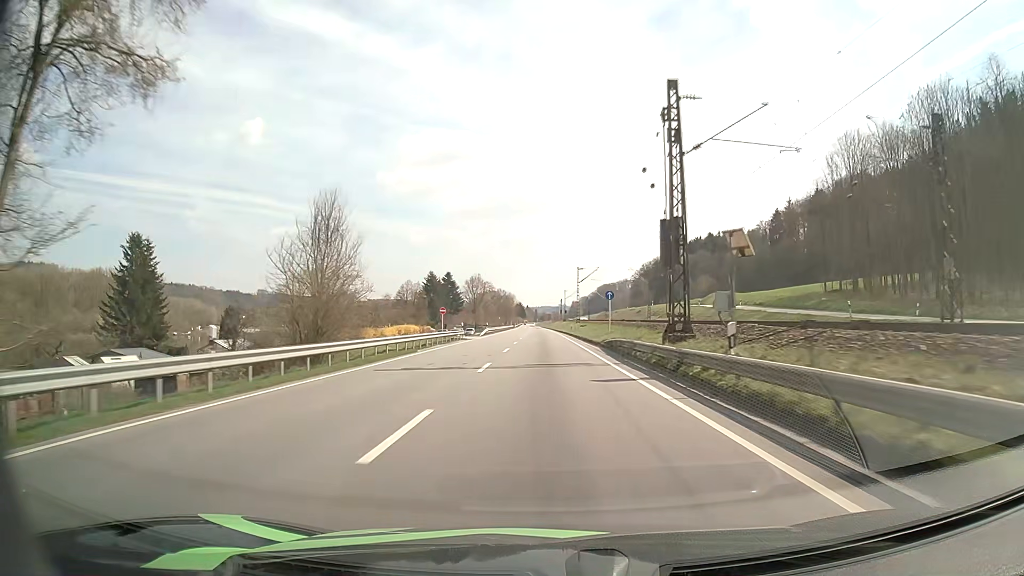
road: primary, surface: asphalt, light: Day
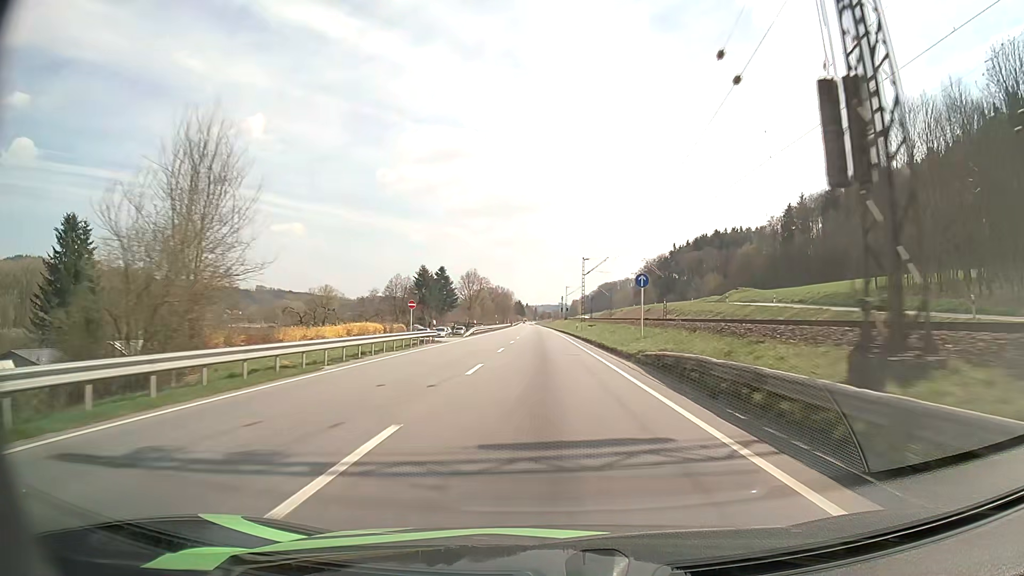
(0.0, +14.1) m; 0°
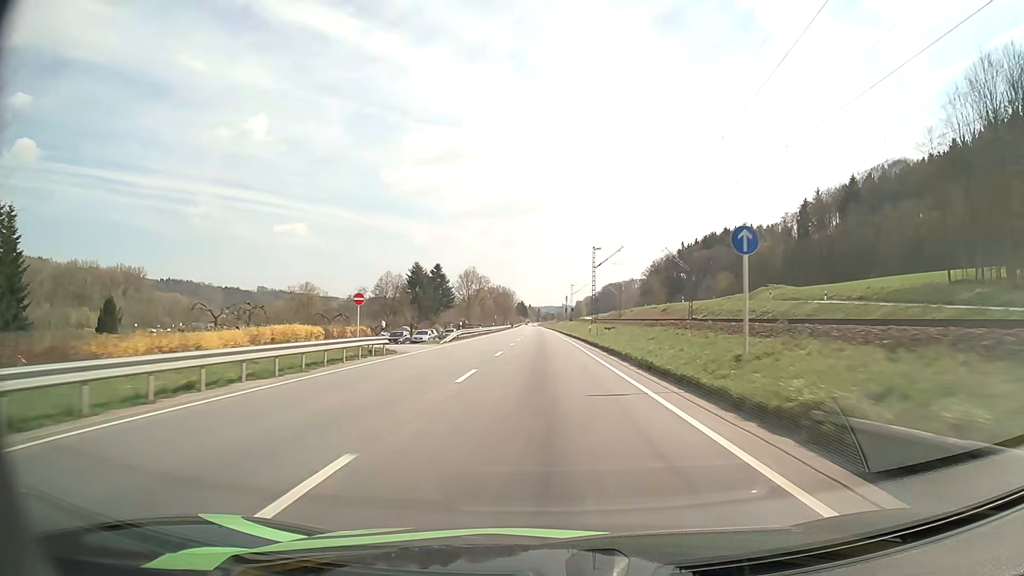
(0.0, +14.2) m; 0°
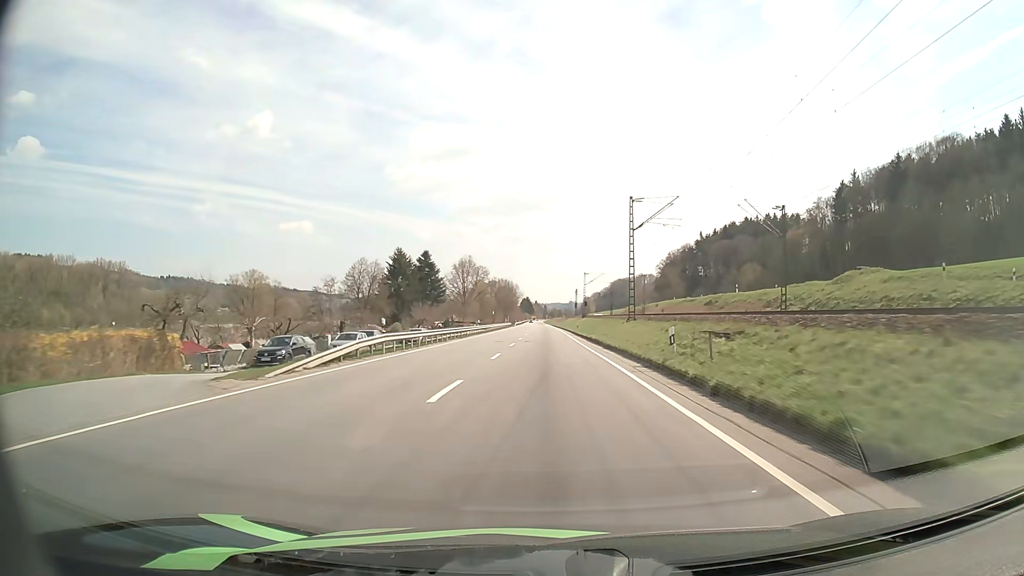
(-0.1, +28.7) m; 0°
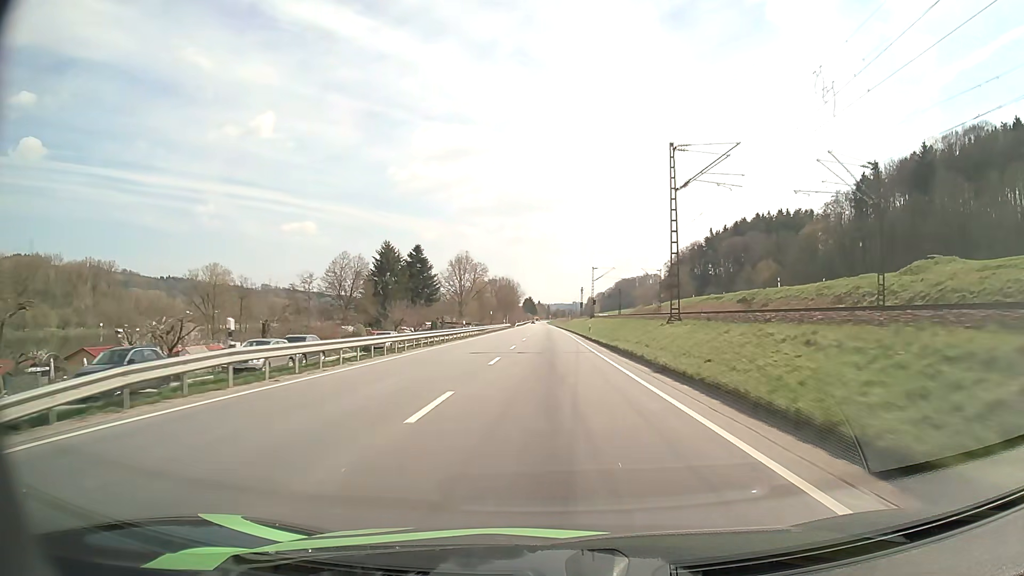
(0.0, +14.4) m; 0°
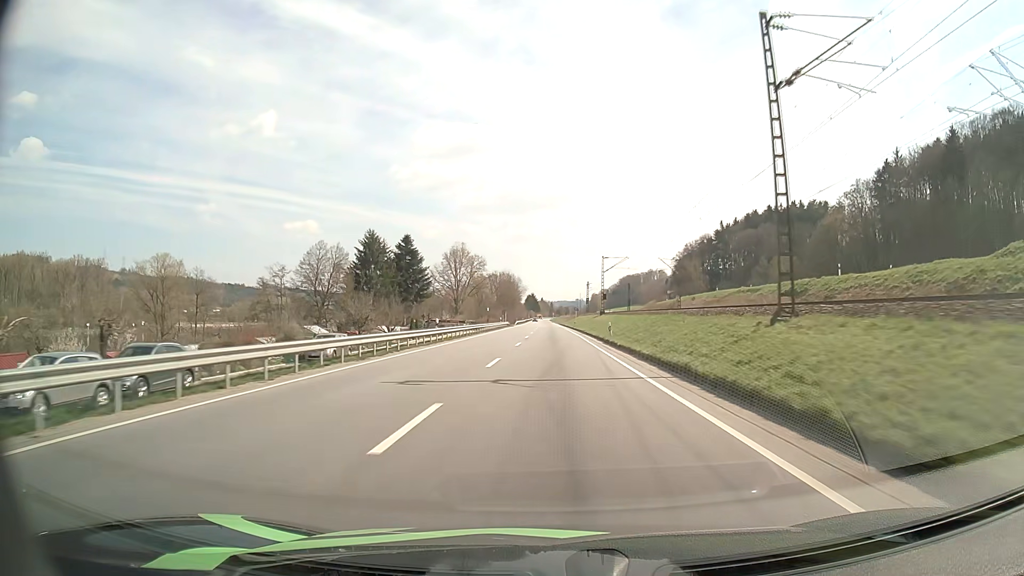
(0.0, +14.5) m; 0°
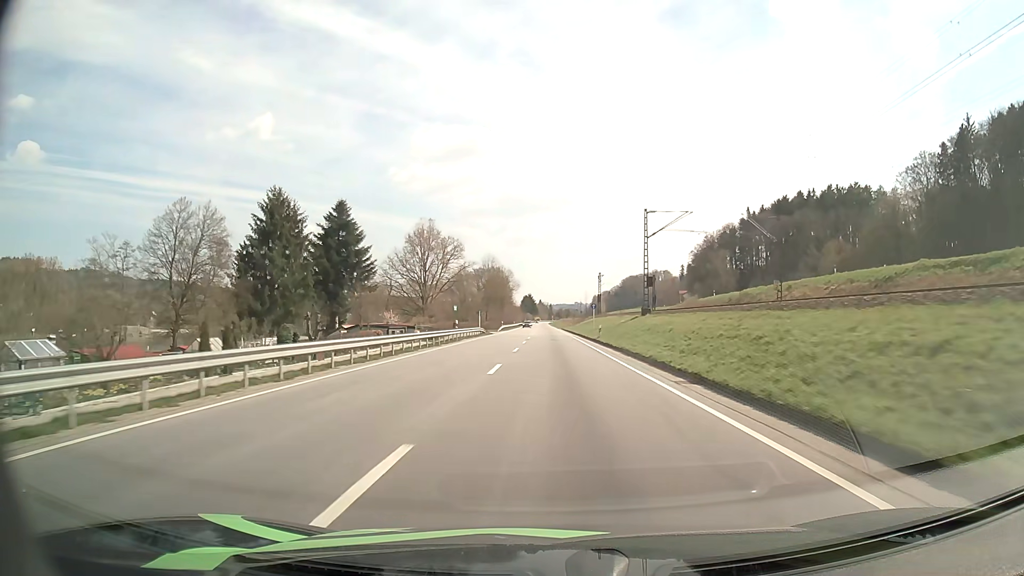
(-0.1, +43.7) m; 0°
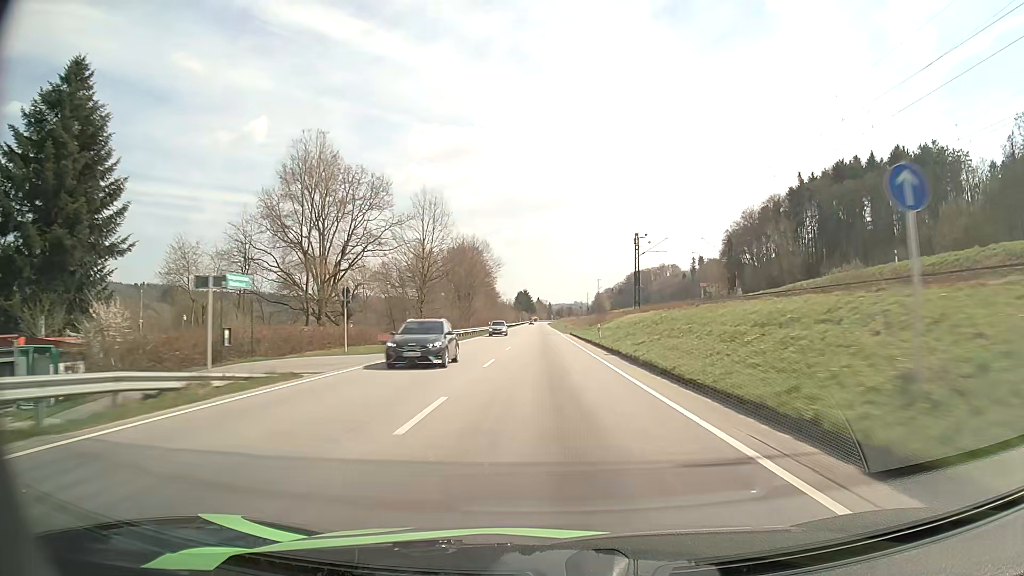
(+0.2, +58.7) m; 0°
(0, +10) (0, +20) (0, +30) (0, +40) (0, +50) (-1, +60) (-1, +70) (-1, +80) (-1, +90) (-1, +100) m
